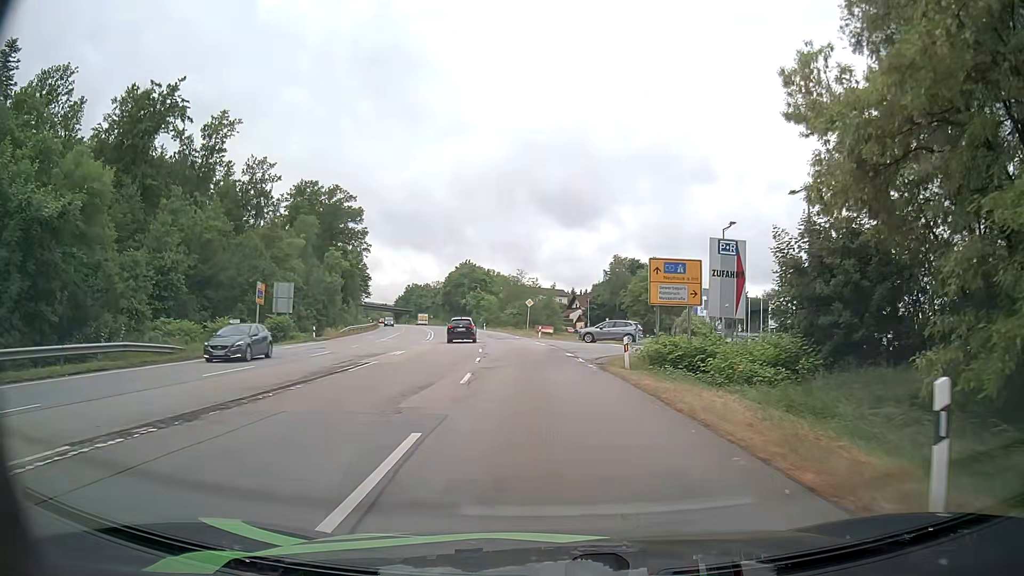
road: secondary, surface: asphalt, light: Day
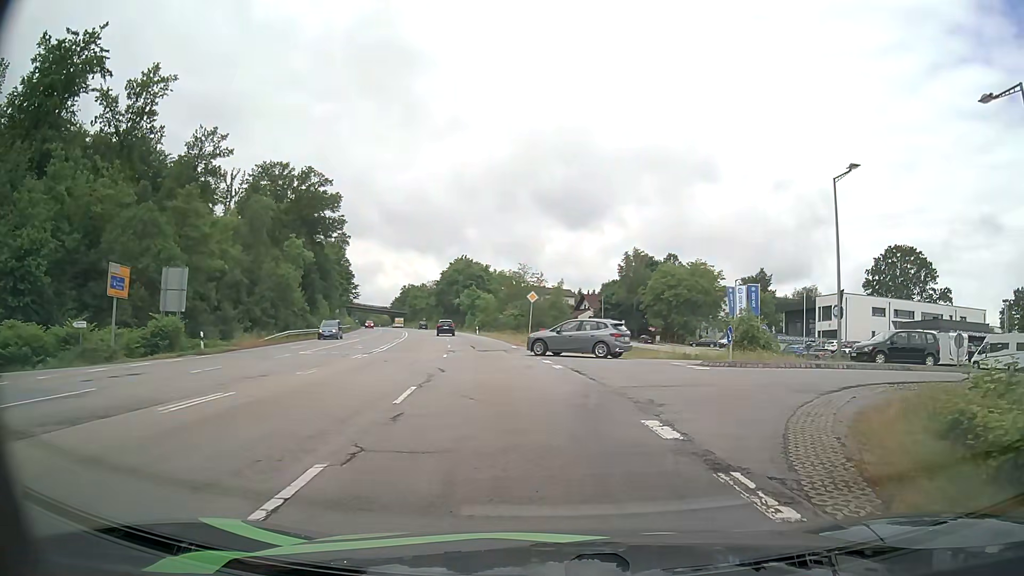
(-0.3, +19.0) m; 0°
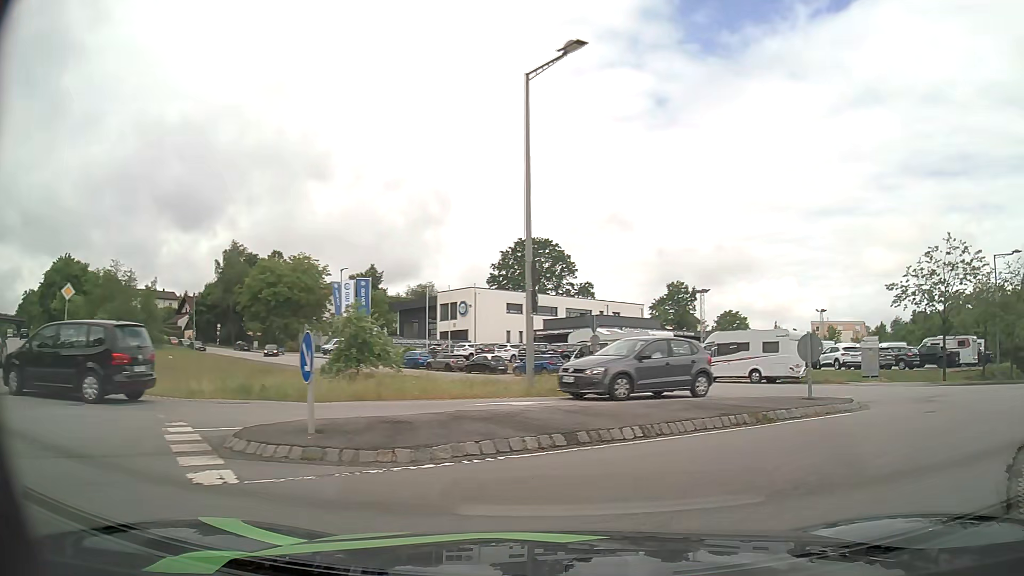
(+3.1, +14.2) m; +34°
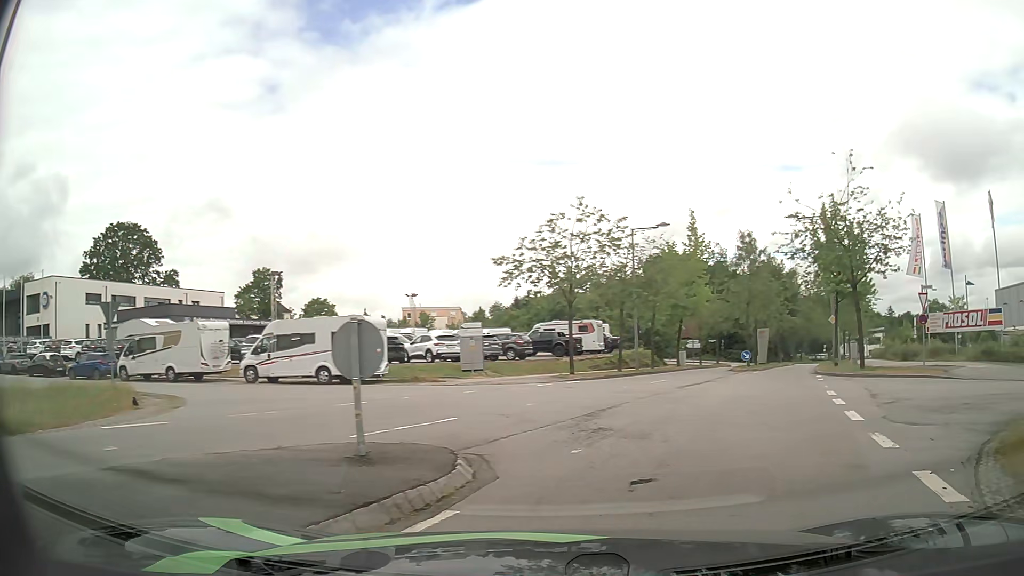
(+2.1, +7.1) m; +34°
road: residential
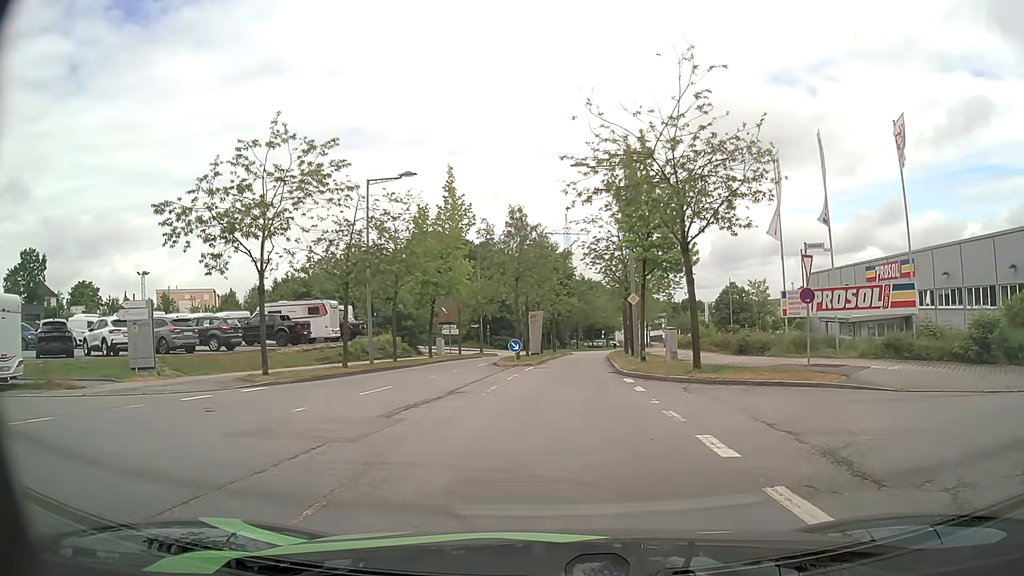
(+2.3, +9.8) m; +20°
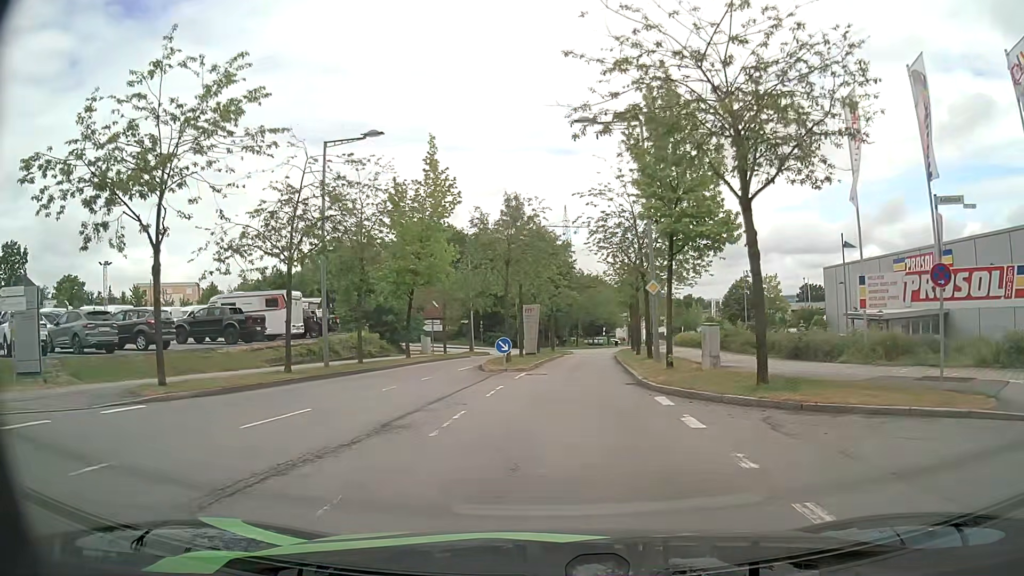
(+0.1, +6.6) m; +1°
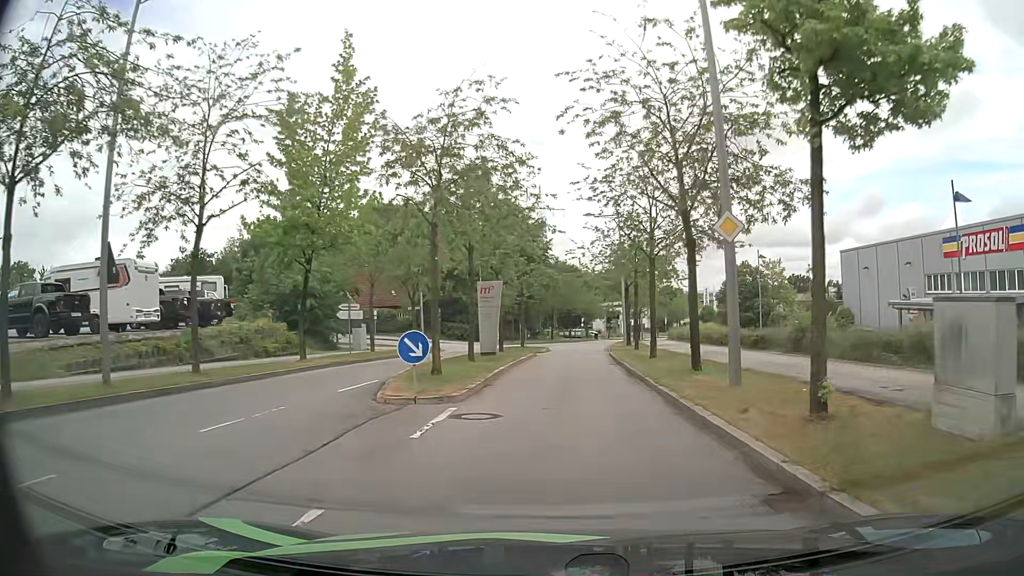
(+0.1, +13.1) m; +2°
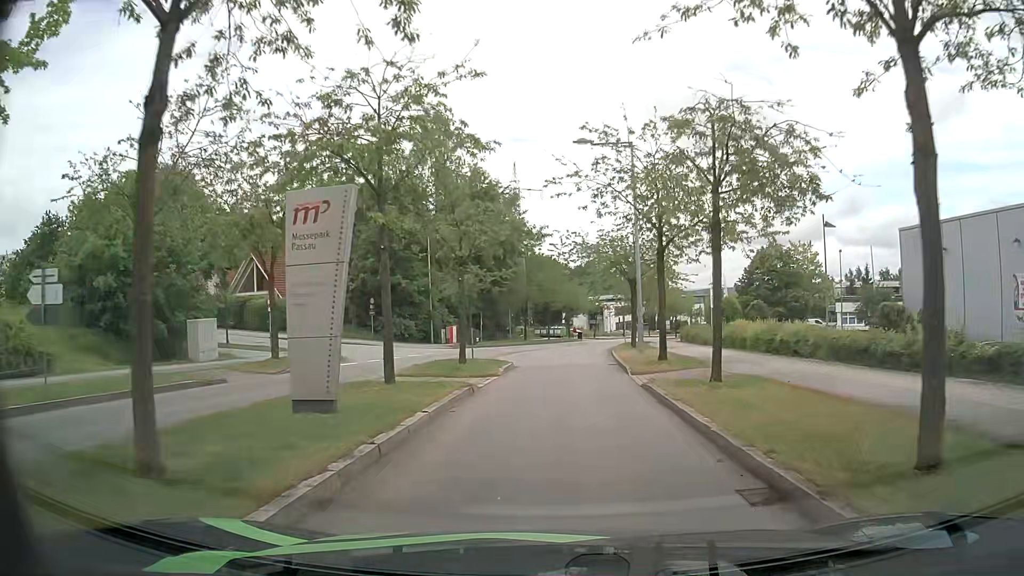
(+0.4, +18.5) m; +2°
(0, +10) (+1, +20) (+1, +30) (+2, +40) (+3, +50) (+4, +60) (+8, +69) (+17, +73) (+26, +71) (+36, +68) m
